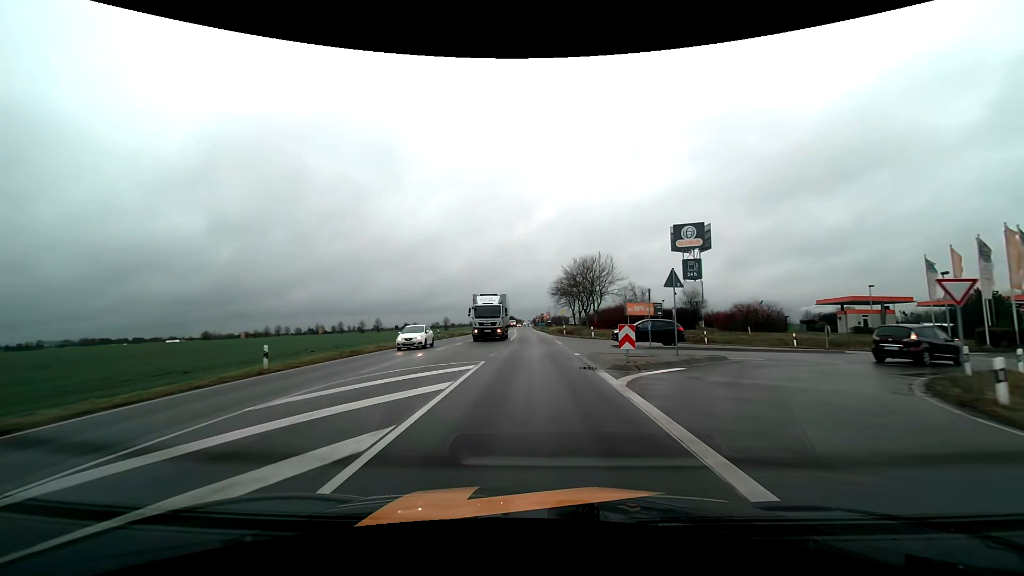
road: tertiary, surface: asphalt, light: Day
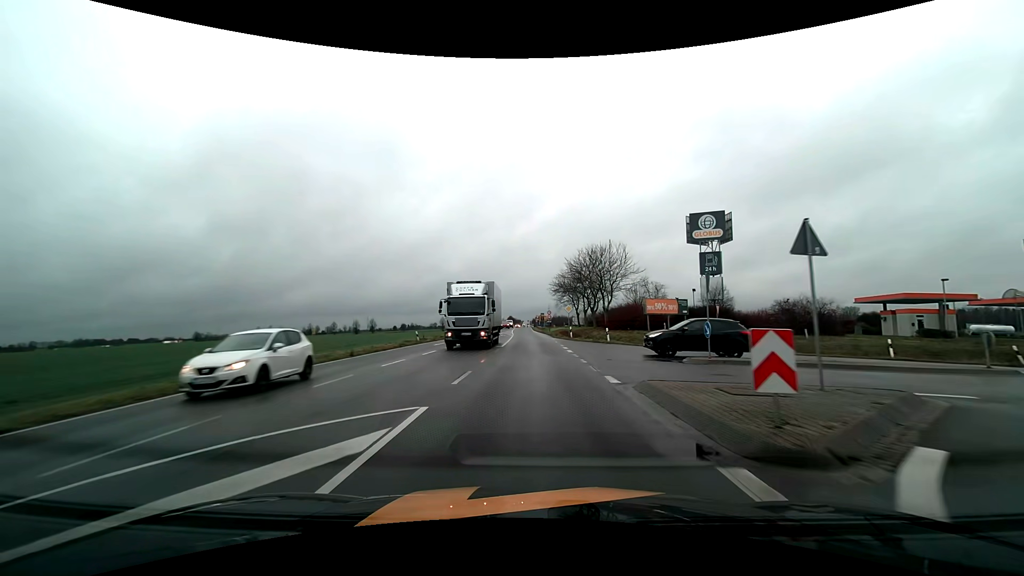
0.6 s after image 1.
(0.0, +9.5) m; 0°
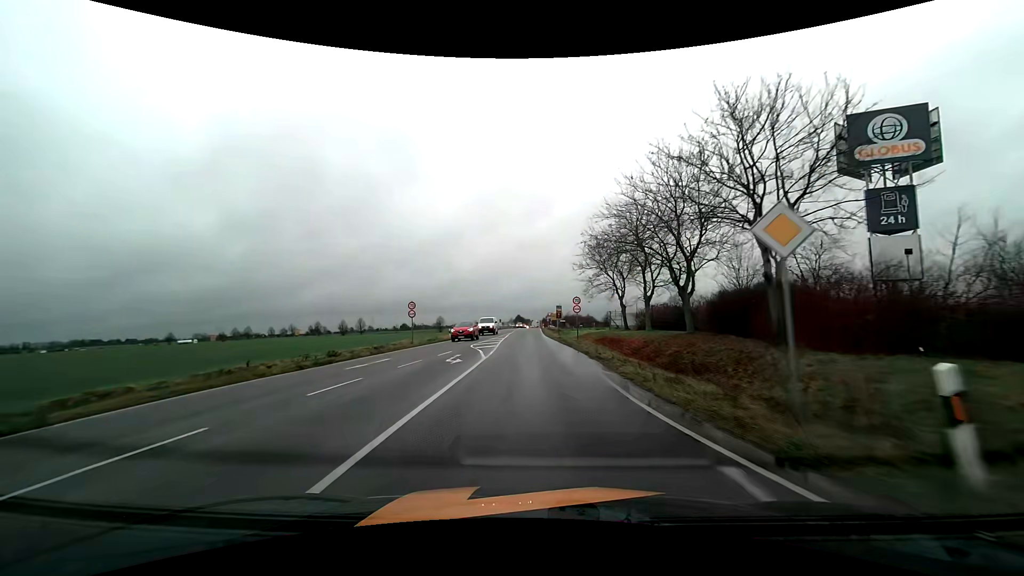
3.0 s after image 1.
(0.0, +38.0) m; -1°
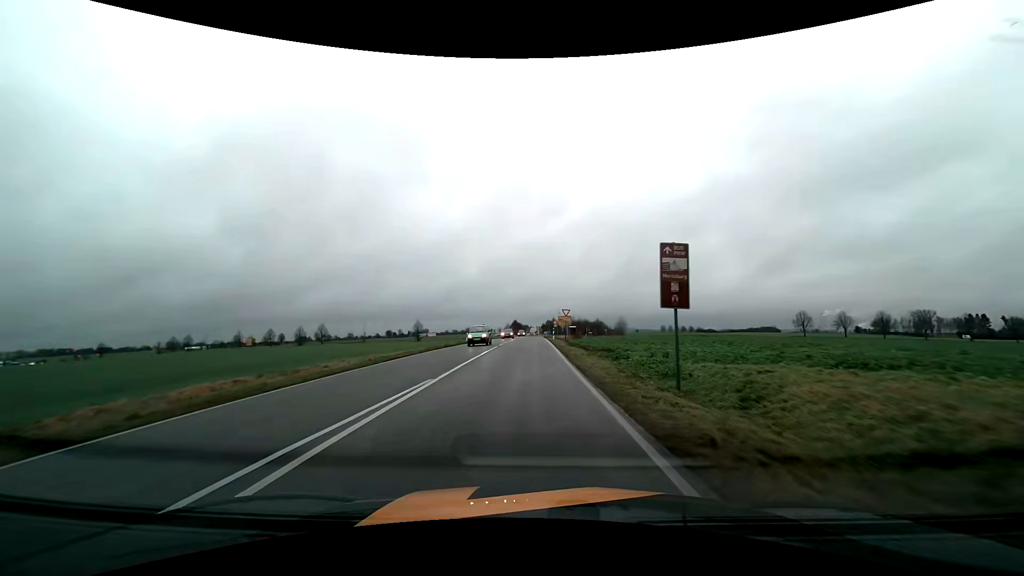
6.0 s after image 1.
(-0.3, +47.9) m; 0°
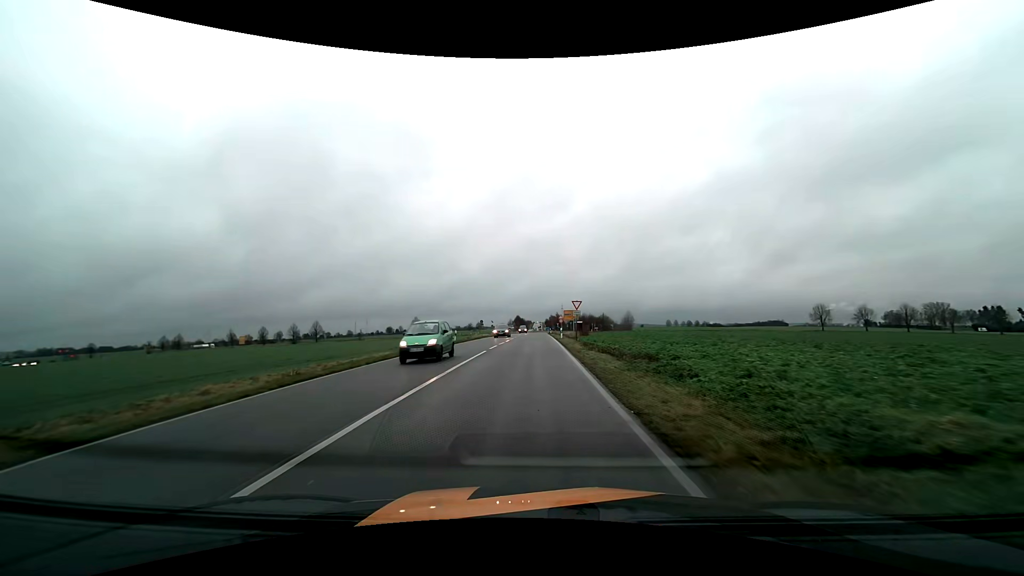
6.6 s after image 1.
(0.0, +9.3) m; 0°
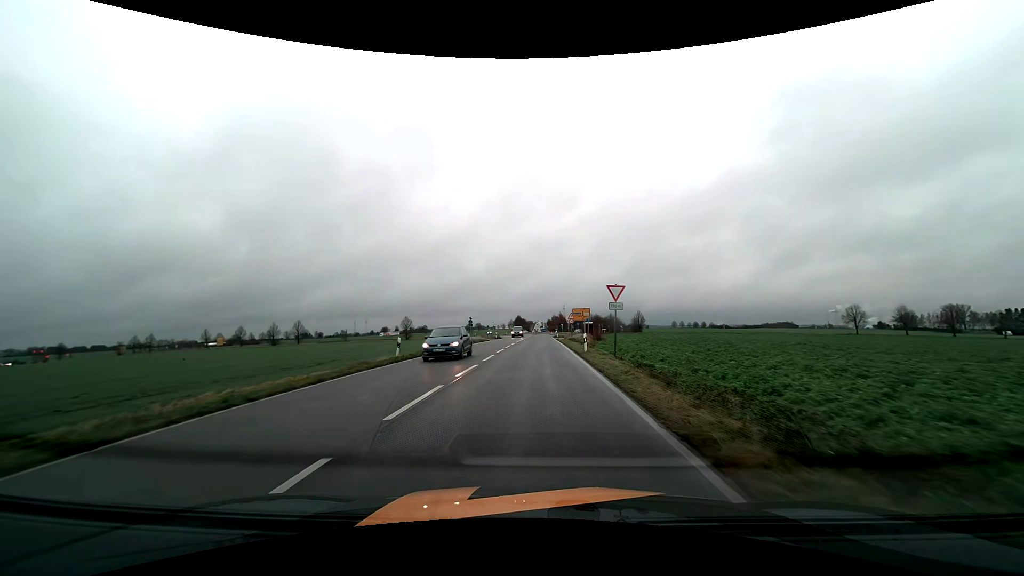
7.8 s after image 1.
(-0.1, +17.8) m; 0°
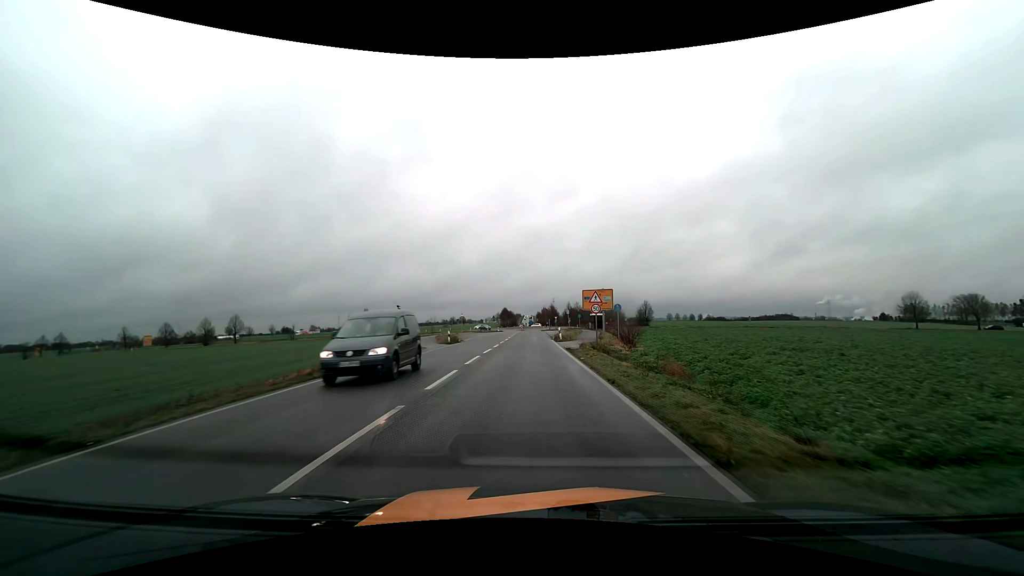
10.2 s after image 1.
(+0.4, +32.5) m; +1°
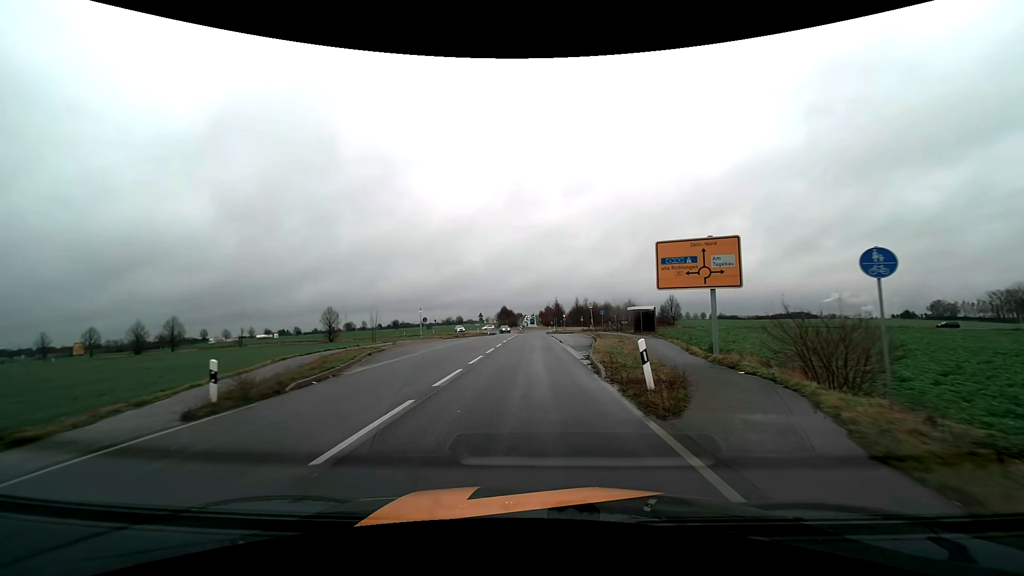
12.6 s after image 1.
(0.0, +28.9) m; 0°
(0, +10) (0, +20) (0, +30) (0, +40) (0, +50) (0, +60) (0, +70) (0, +80) (0, +90) (0, +100) m
